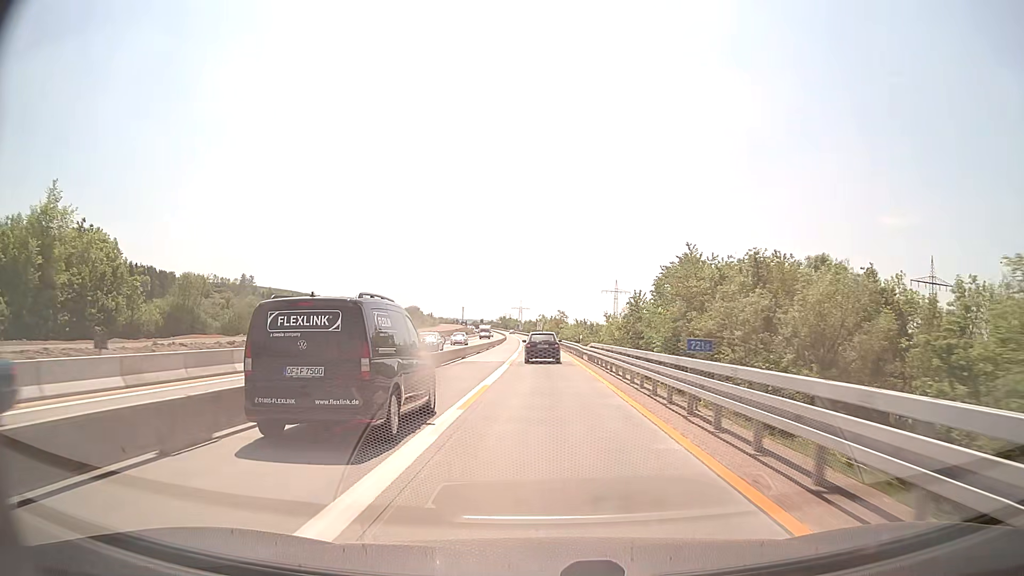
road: motorway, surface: concrete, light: Day
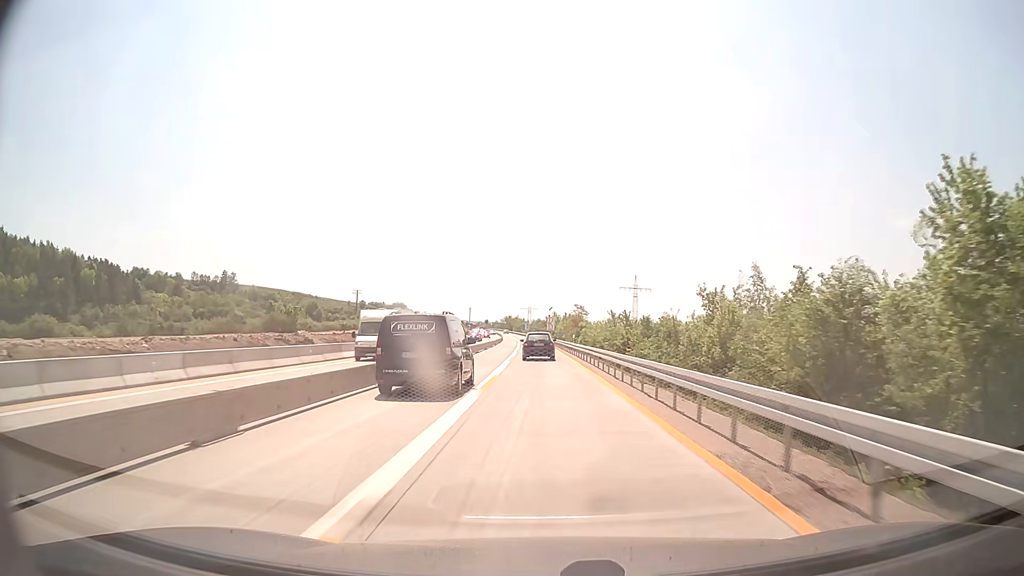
(-0.4, +49.4) m; -1°
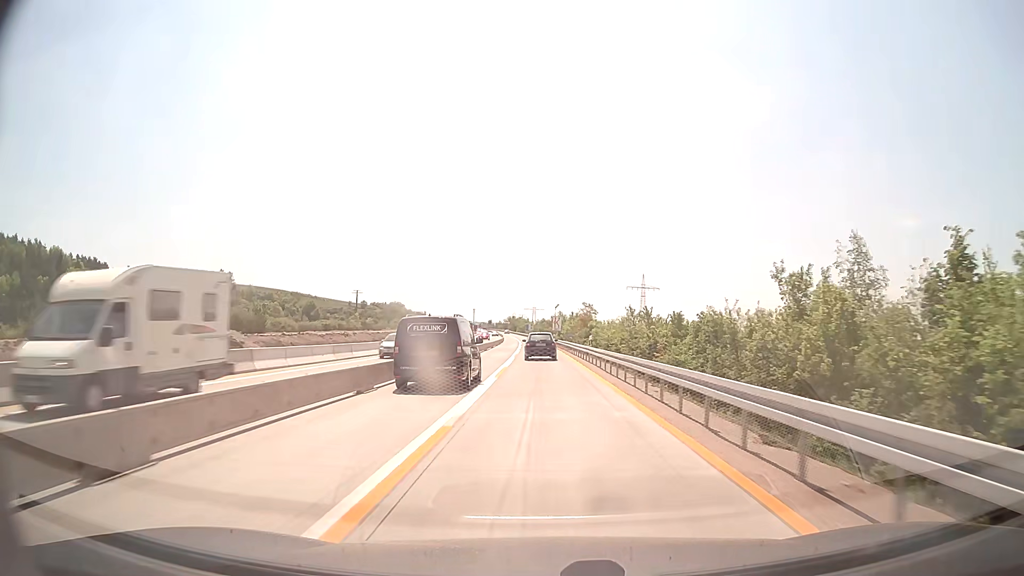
(0.0, +12.4) m; 0°
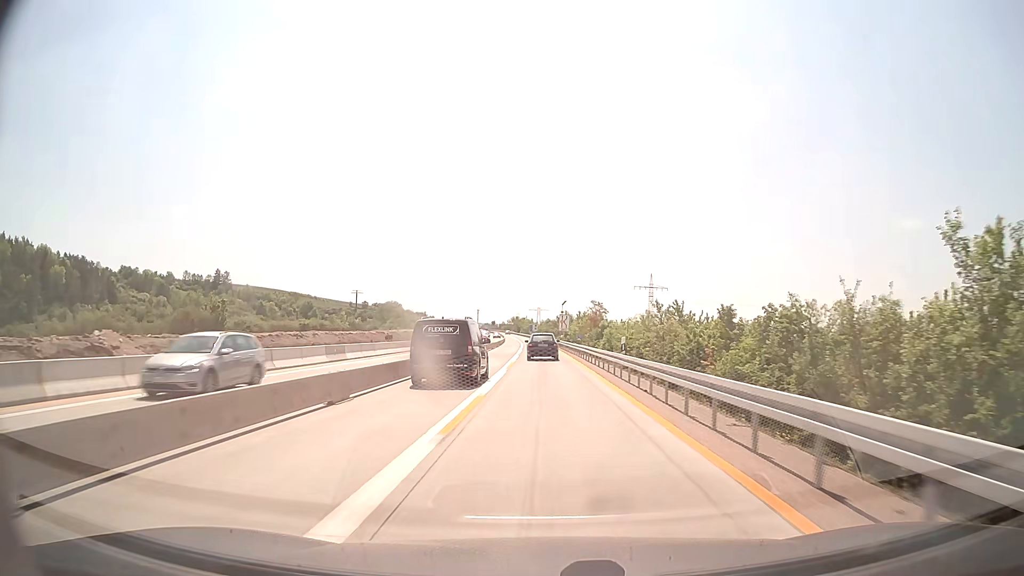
(0.0, +12.4) m; 0°
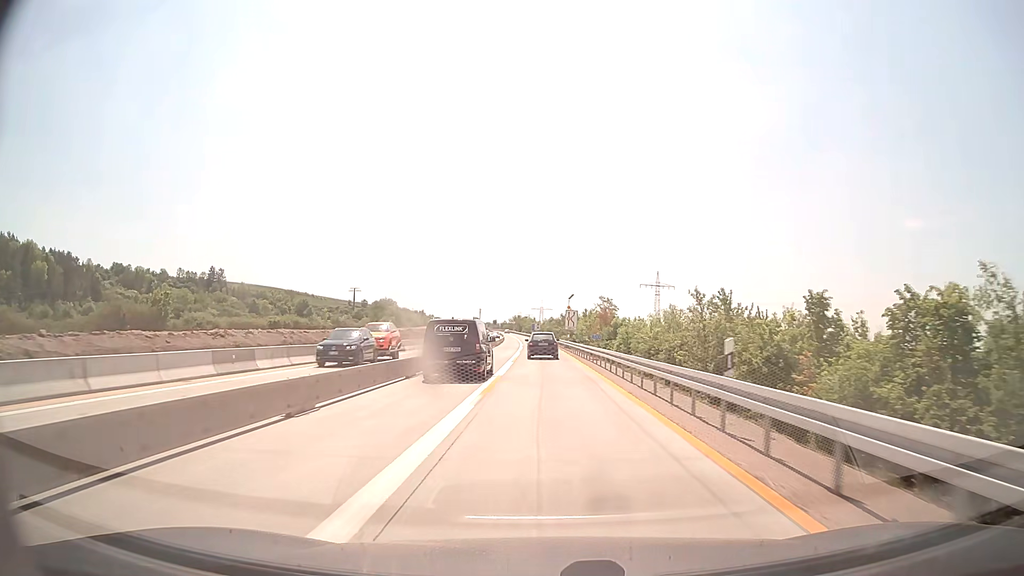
(0.0, +12.4) m; 0°
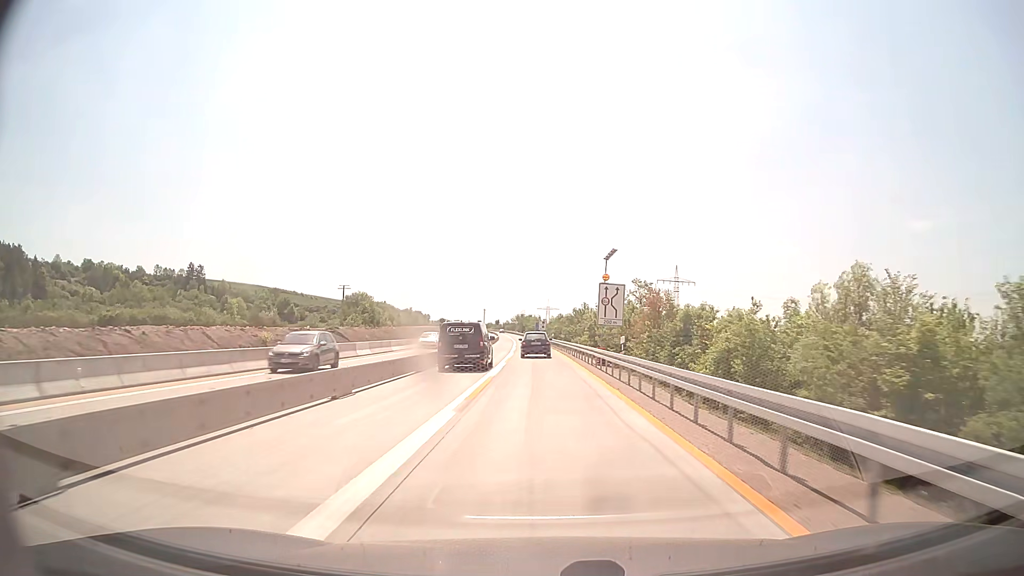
(0.0, +37.0) m; 0°
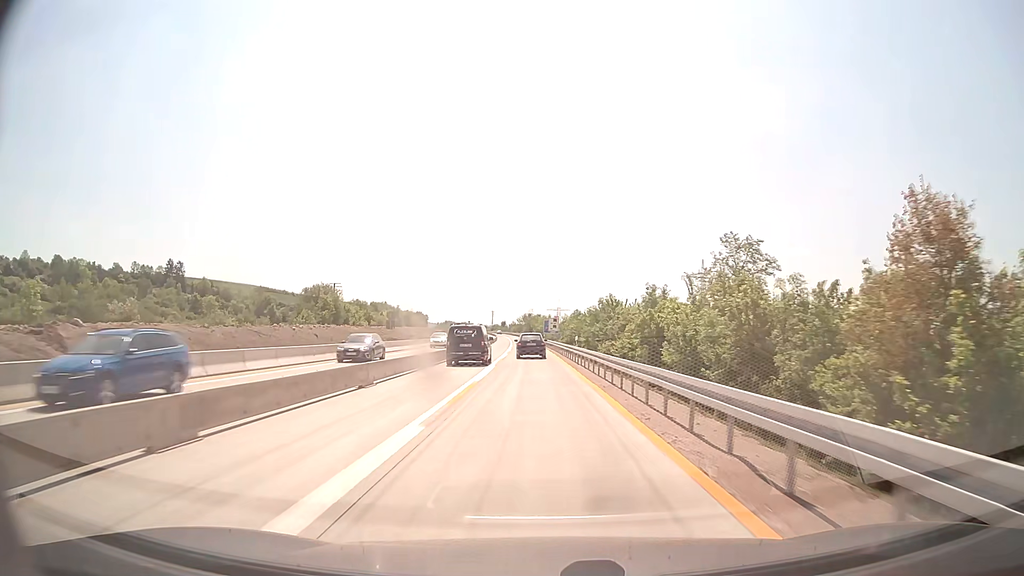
(-0.2, +36.8) m; -1°
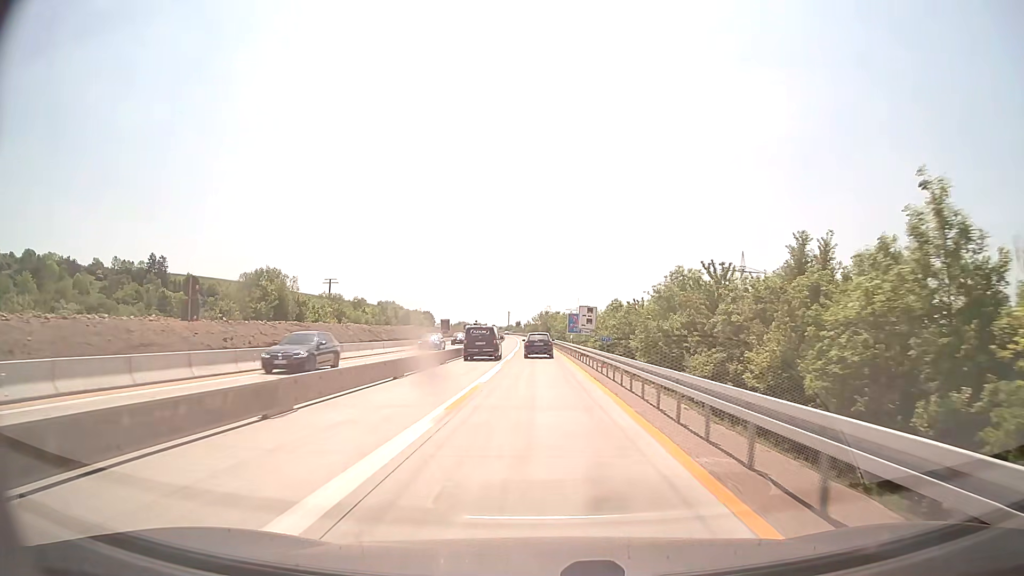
(-0.5, +36.7) m; -1°
(0, +10) (0, +20) (0, +30) (0, +40) (-1, +50) (-1, +60) (-1, +70) (-1, +80) (-2, +90) (-2, +100) m
